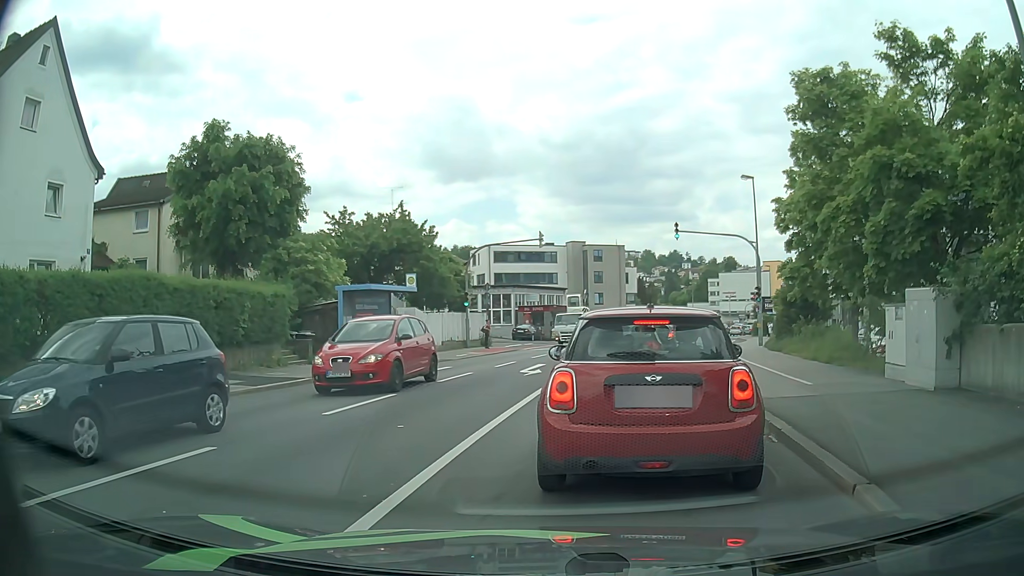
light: Day
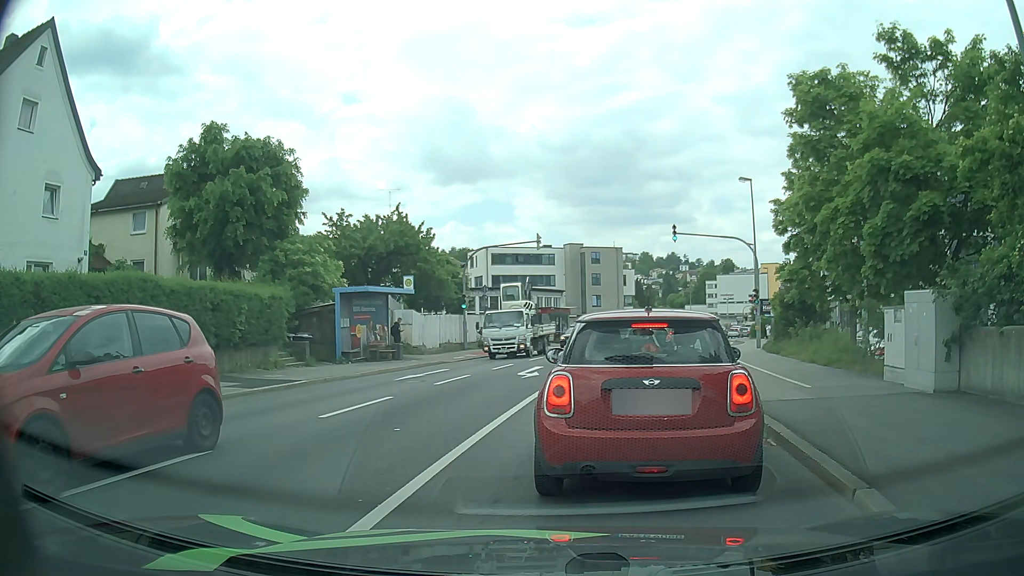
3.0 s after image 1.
(0.0, +0.1) m; 0°
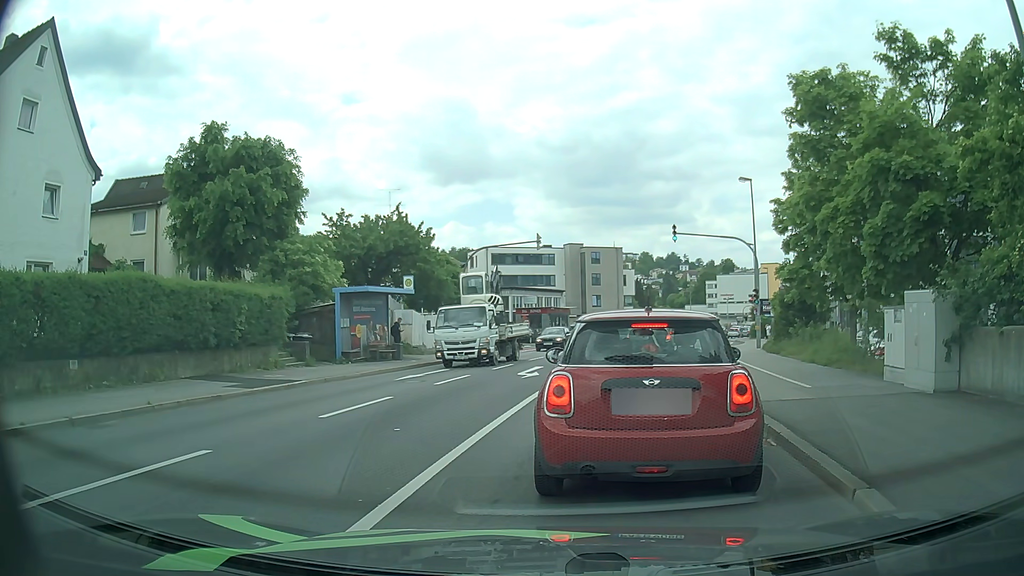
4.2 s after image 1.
(0.0, 0.0) m; 0°
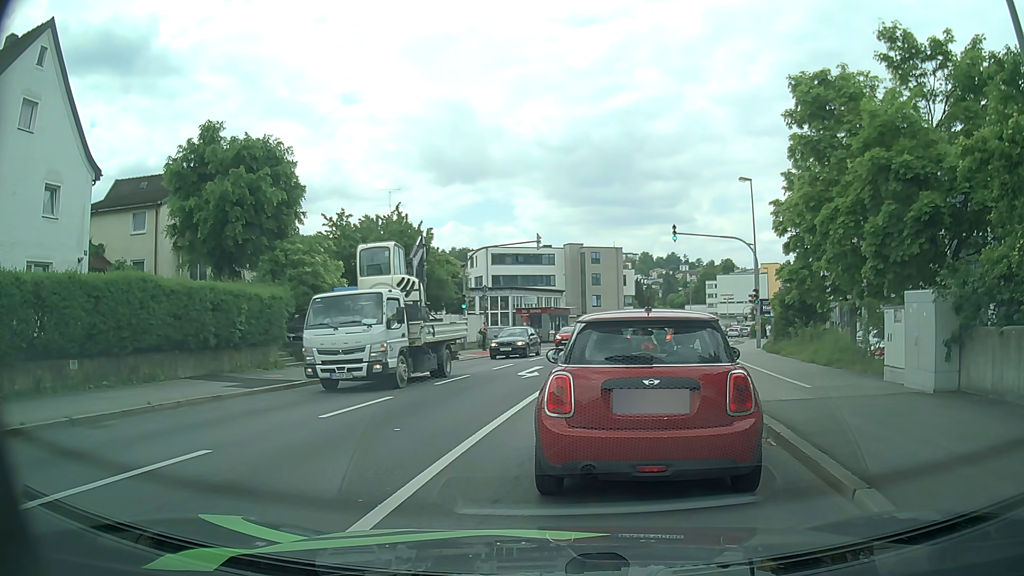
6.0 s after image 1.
(0.0, 0.0) m; 0°
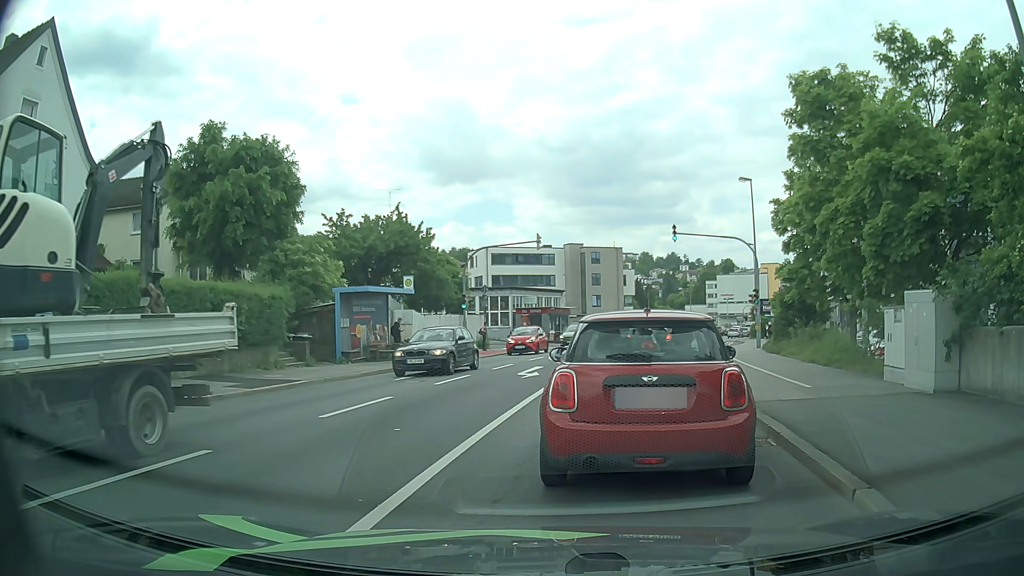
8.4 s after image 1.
(0.0, 0.0) m; 0°
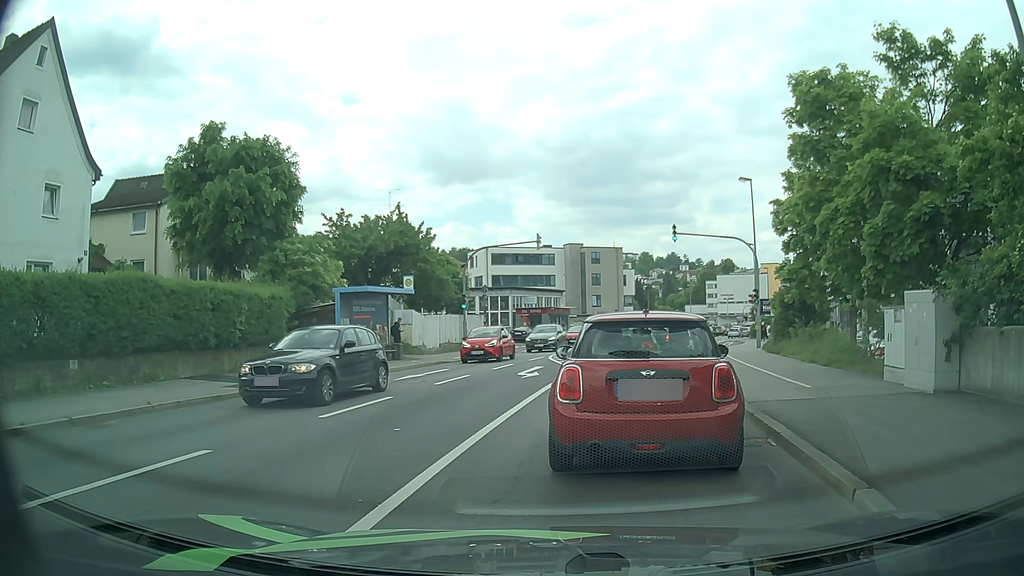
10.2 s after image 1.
(0.0, 0.0) m; 0°
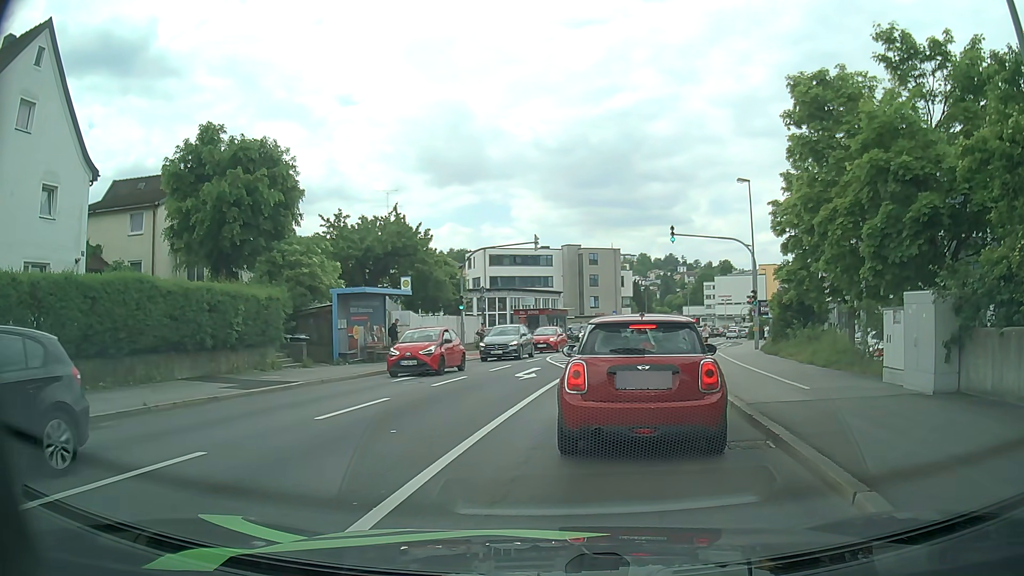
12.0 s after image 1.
(0.0, 0.0) m; 0°
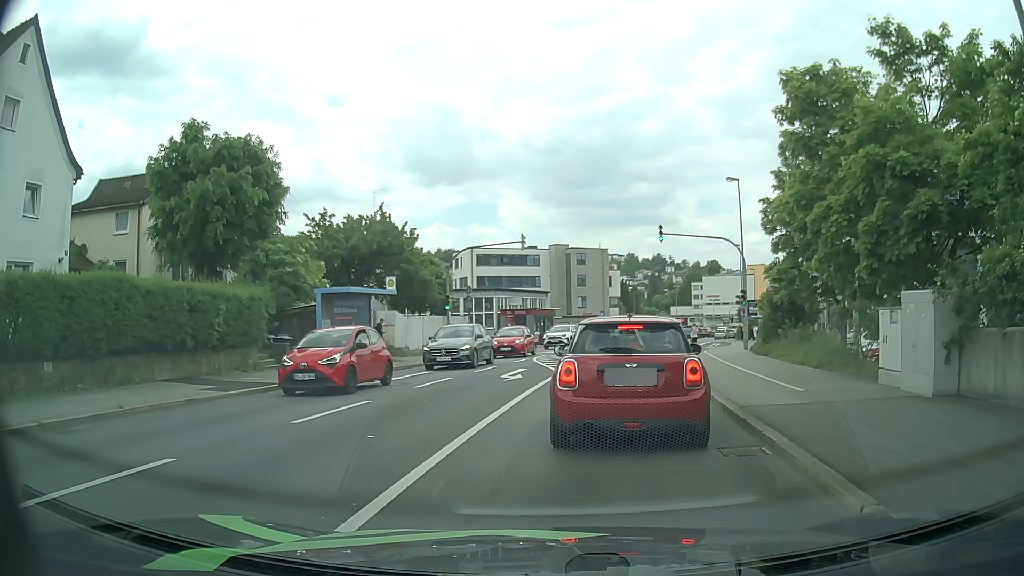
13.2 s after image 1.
(0.0, +0.4) m; 0°
